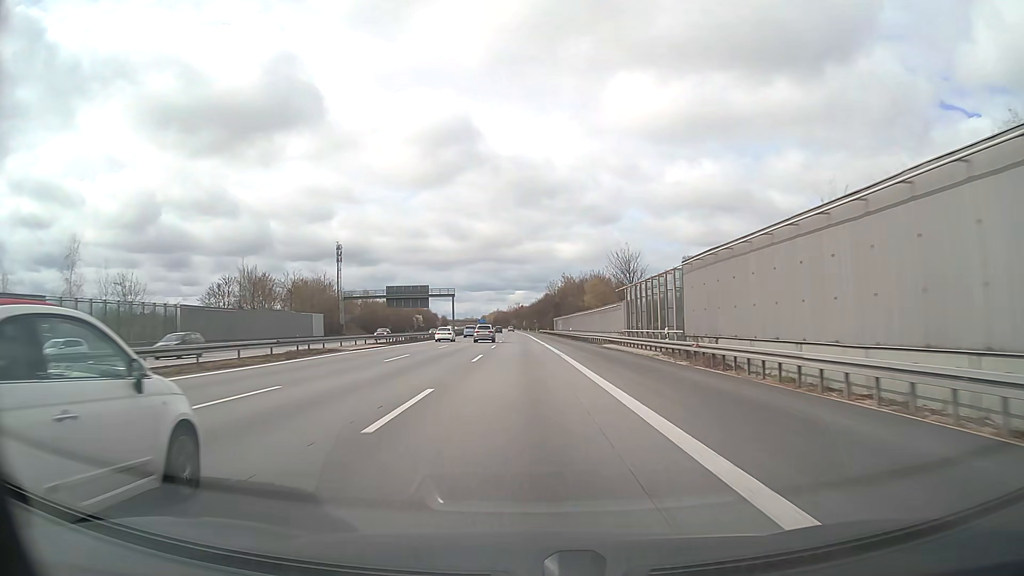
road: motorway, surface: asphalt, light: Day
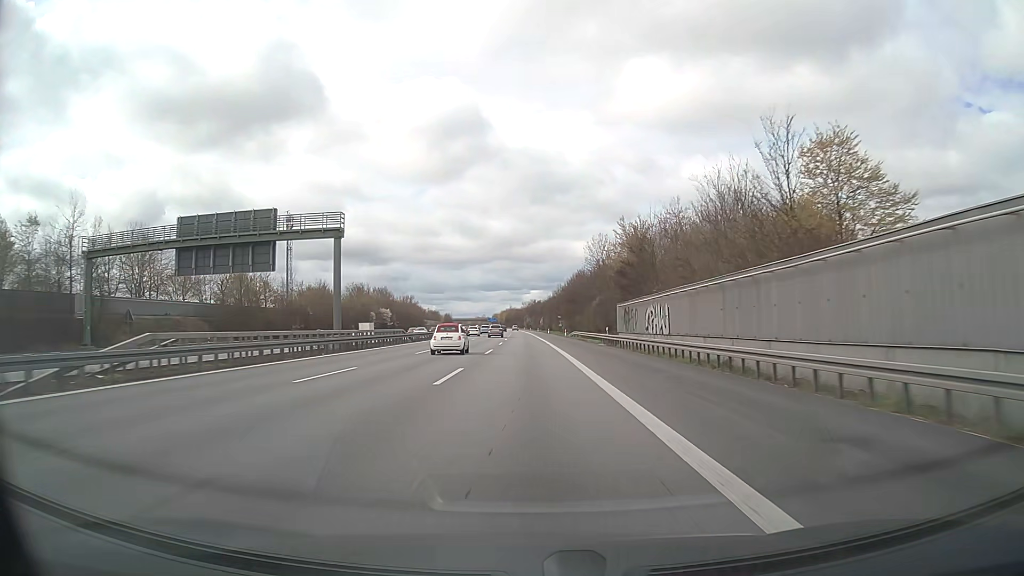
(-0.7, +83.0) m; -1°
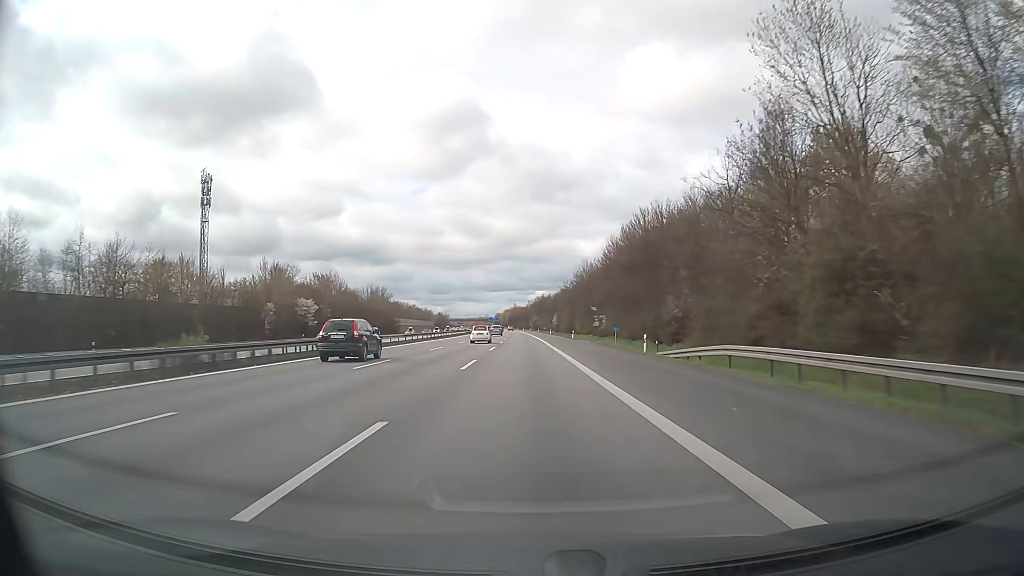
(-0.3, +66.4) m; 0°
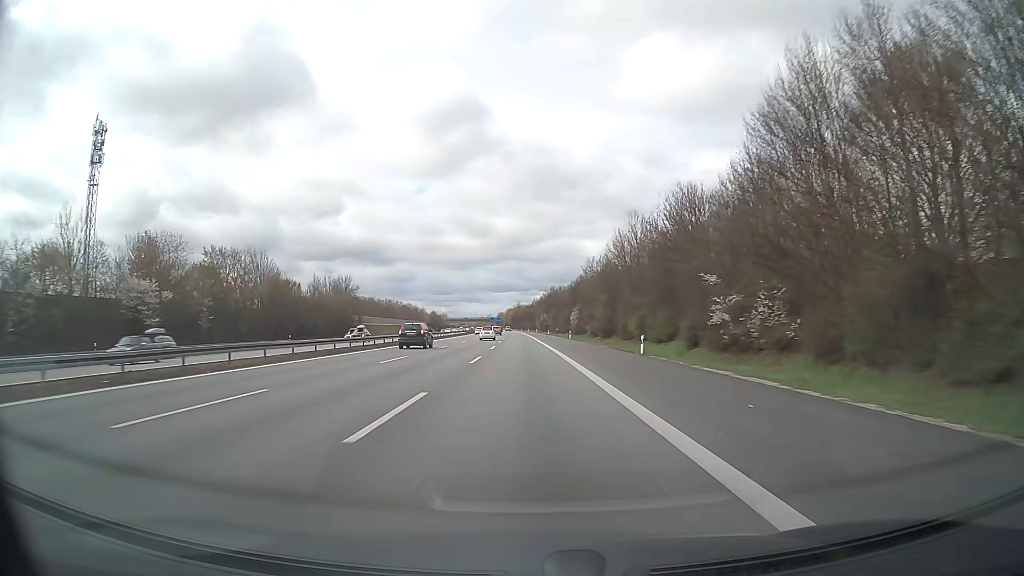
(-0.2, +49.8) m; 0°
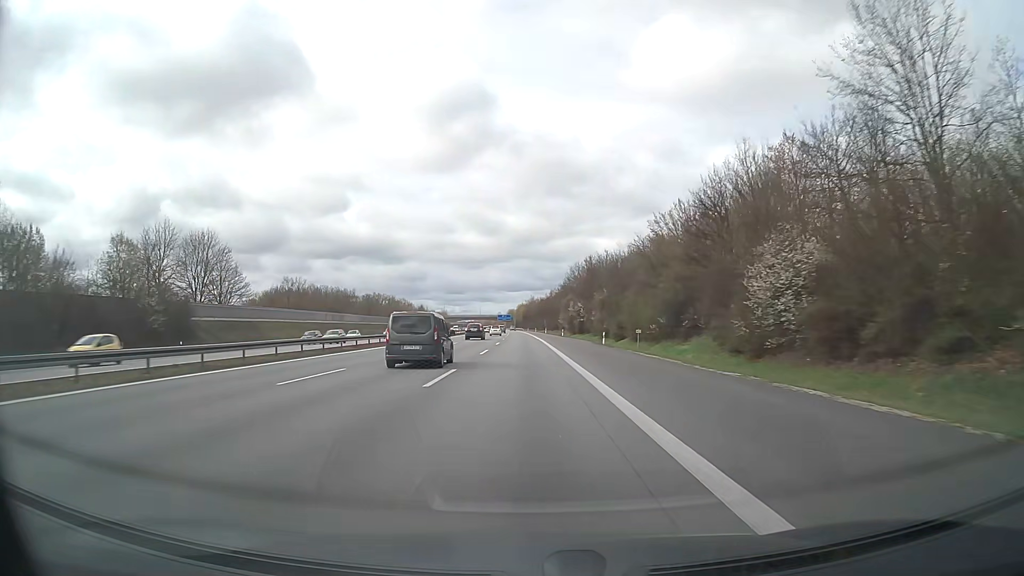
(-0.8, +83.0) m; -1°
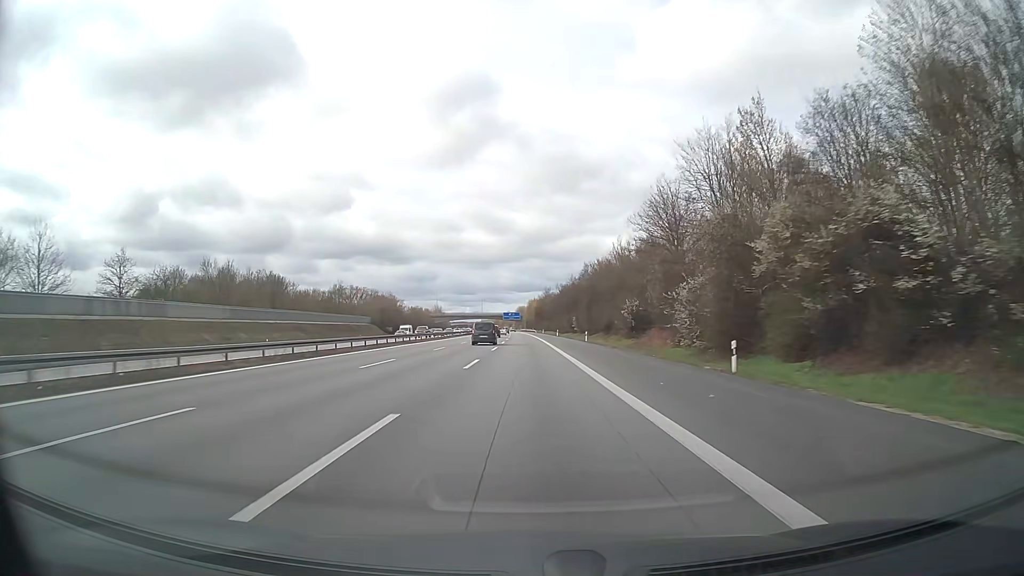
(-0.9, +83.0) m; -1°
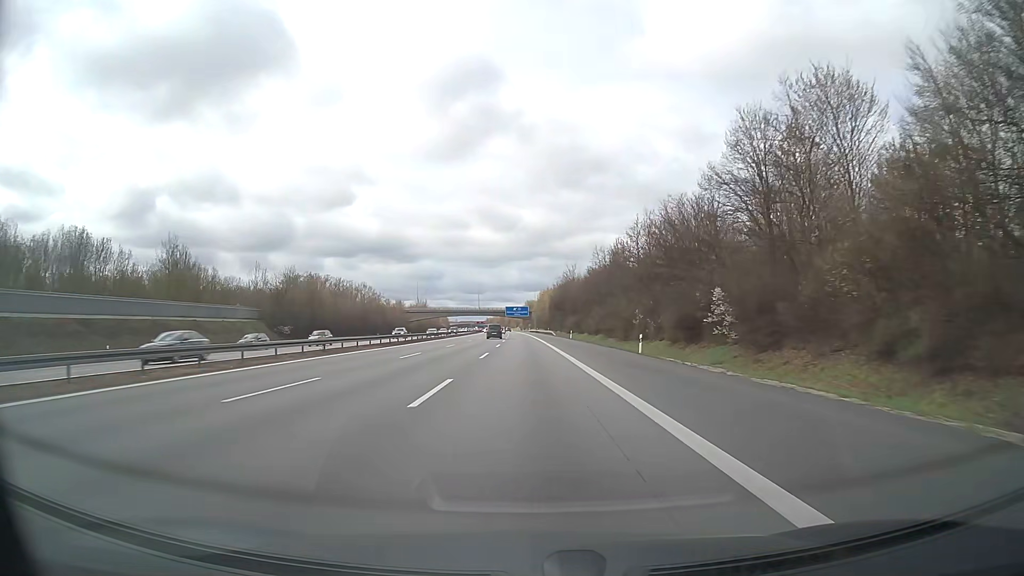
(-0.4, +83.0) m; -1°
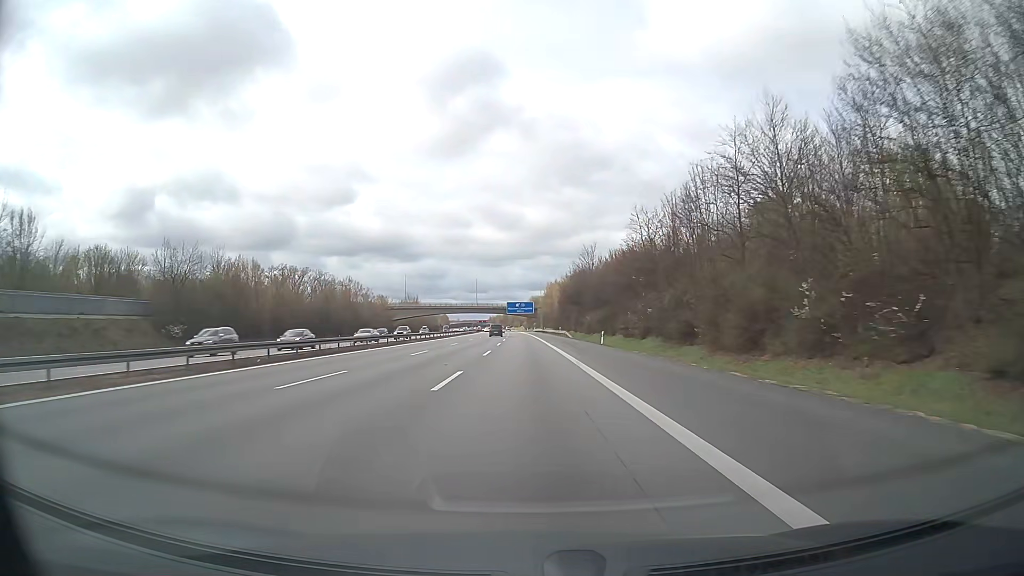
(-0.1, +33.2) m; 0°
(0, +10) (0, +20) (0, +30) (0, +40) (0, +50) (0, +60) (0, +70) (-1, +80) (-1, +90) (-1, +100) m
